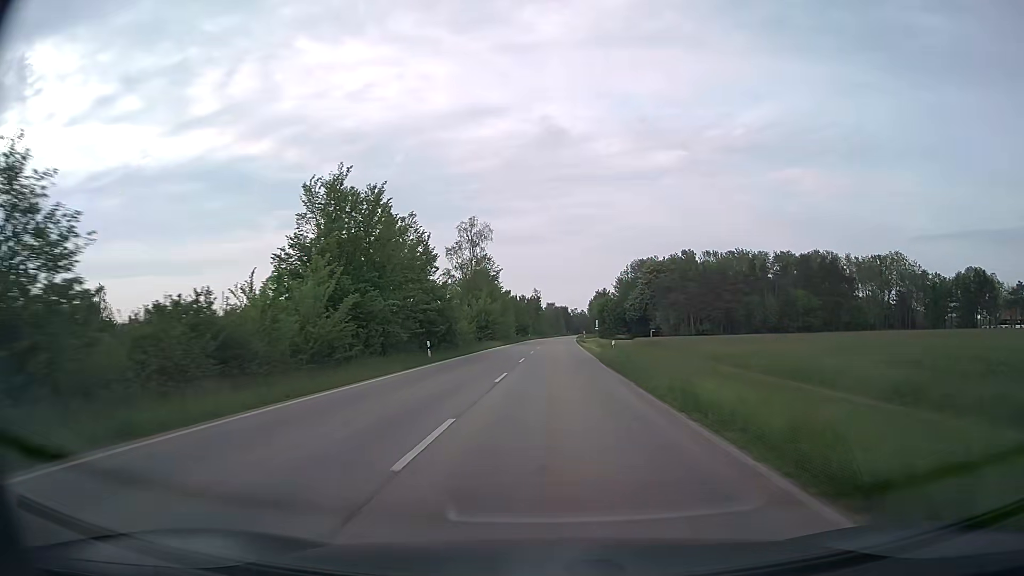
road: secondary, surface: asphalt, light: Day
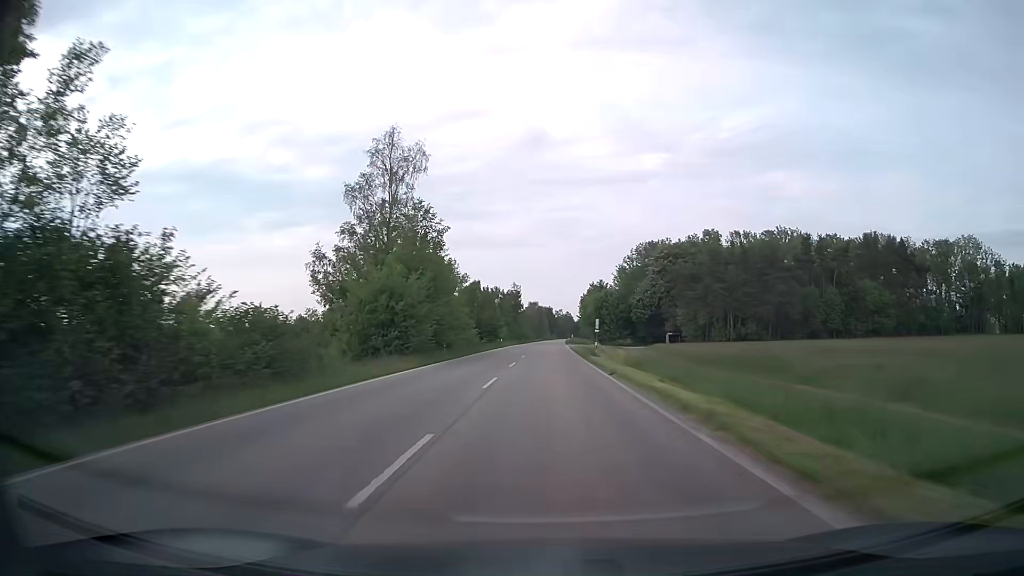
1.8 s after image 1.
(+0.5, +37.4) m; +1°
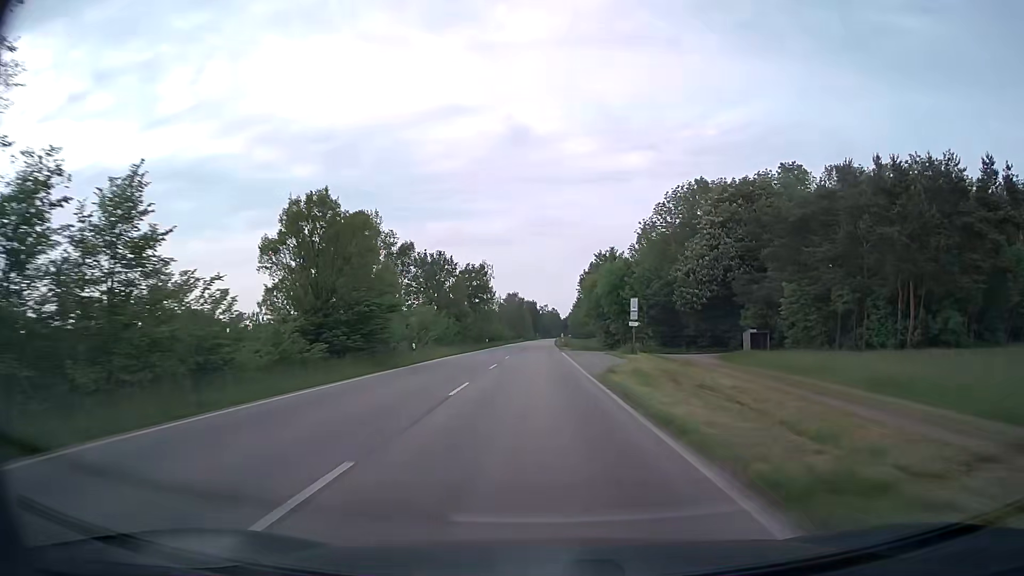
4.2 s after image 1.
(+0.7, +50.3) m; +1°
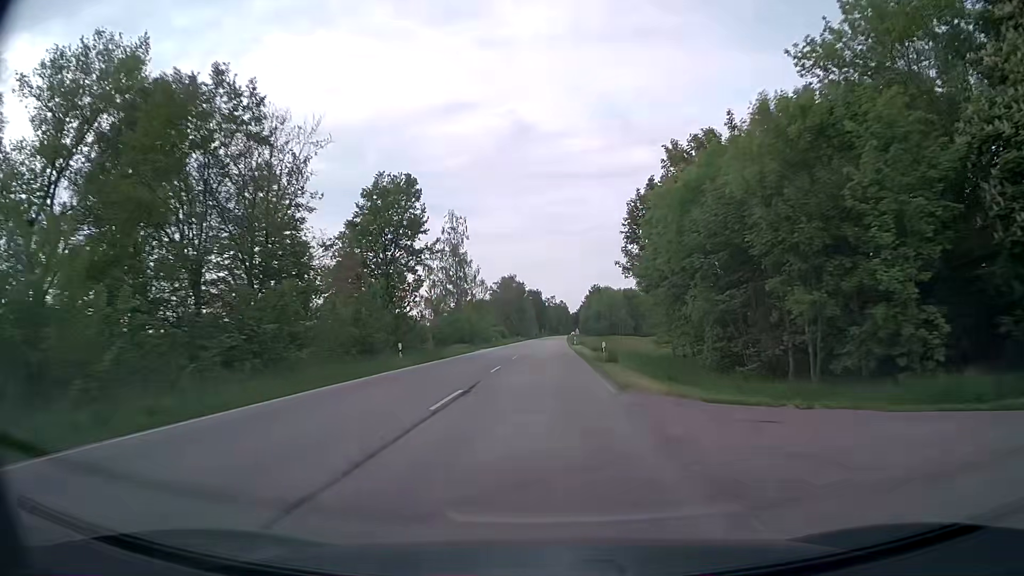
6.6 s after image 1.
(-0.1, +50.8) m; -1°
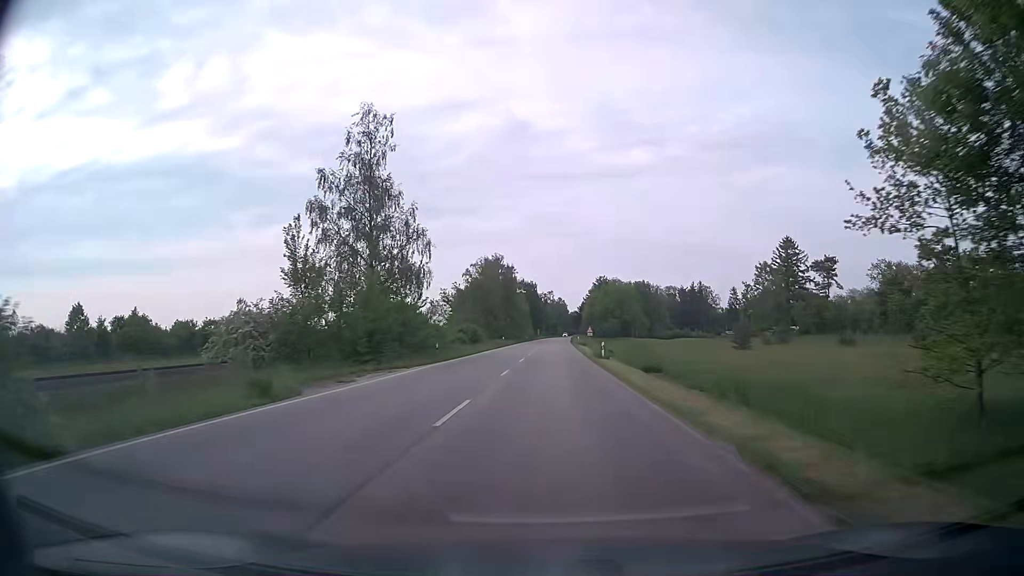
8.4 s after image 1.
(0.0, +38.3) m; 0°
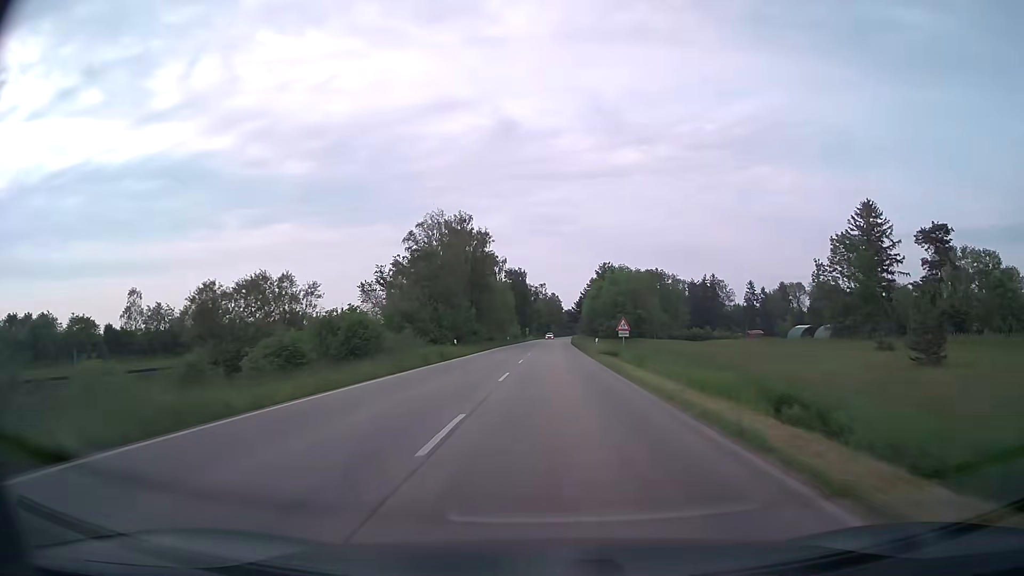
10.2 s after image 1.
(+0.2, +38.5) m; +1°
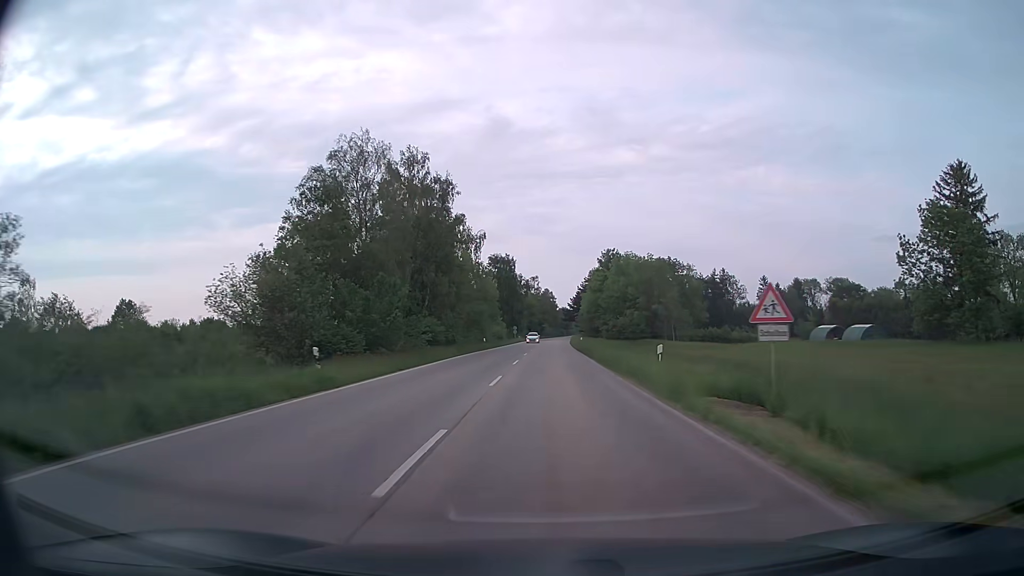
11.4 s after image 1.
(+0.2, +25.9) m; +1°
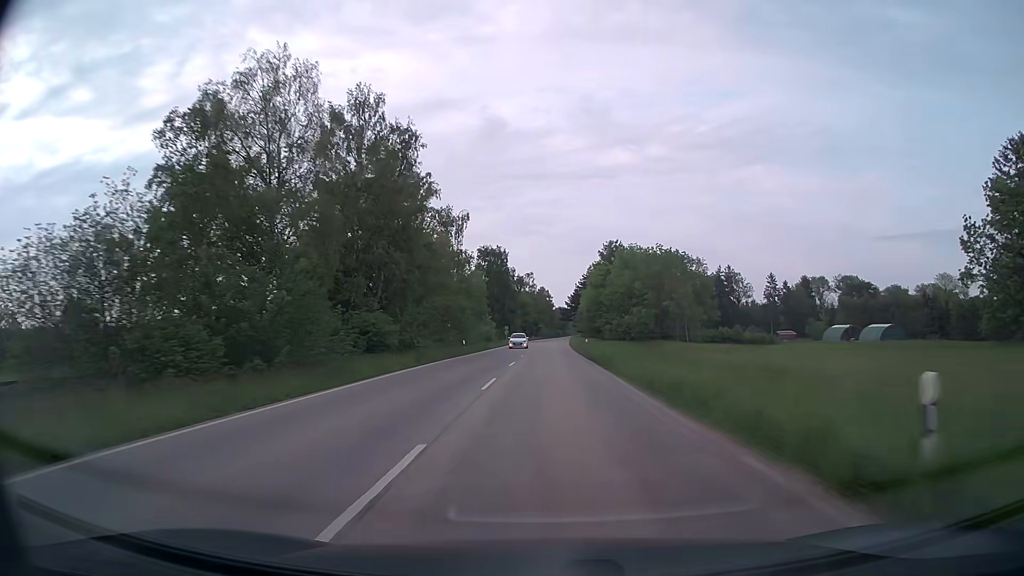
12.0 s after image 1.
(0.0, +13.1) m; 0°
(0, +10) (0, +20) (0, +30) (0, +40) (+1, +50) (+1, +60) (+1, +70) (+1, +80) (+1, +90) (+2, +100) m
